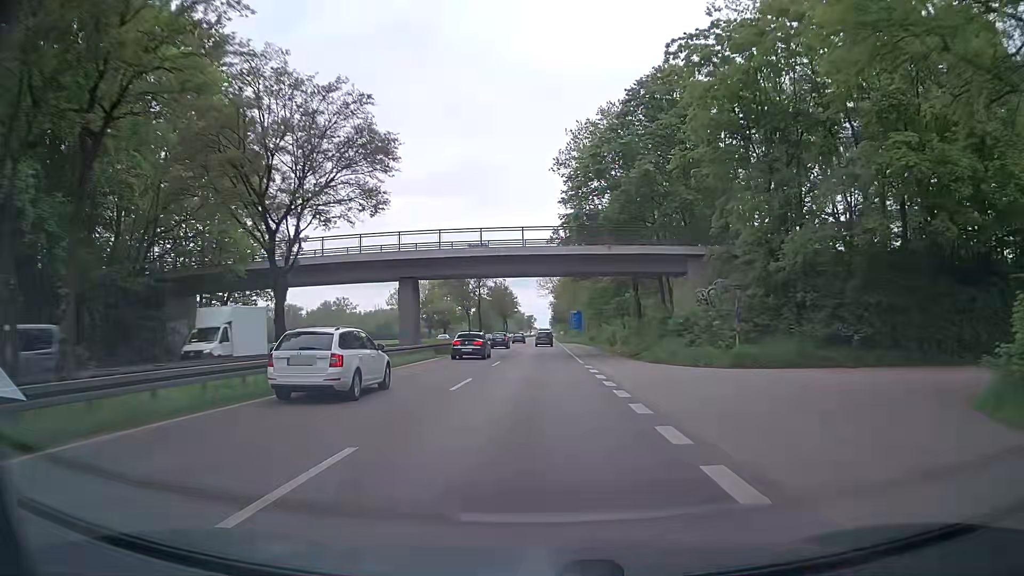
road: primary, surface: asphalt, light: Day
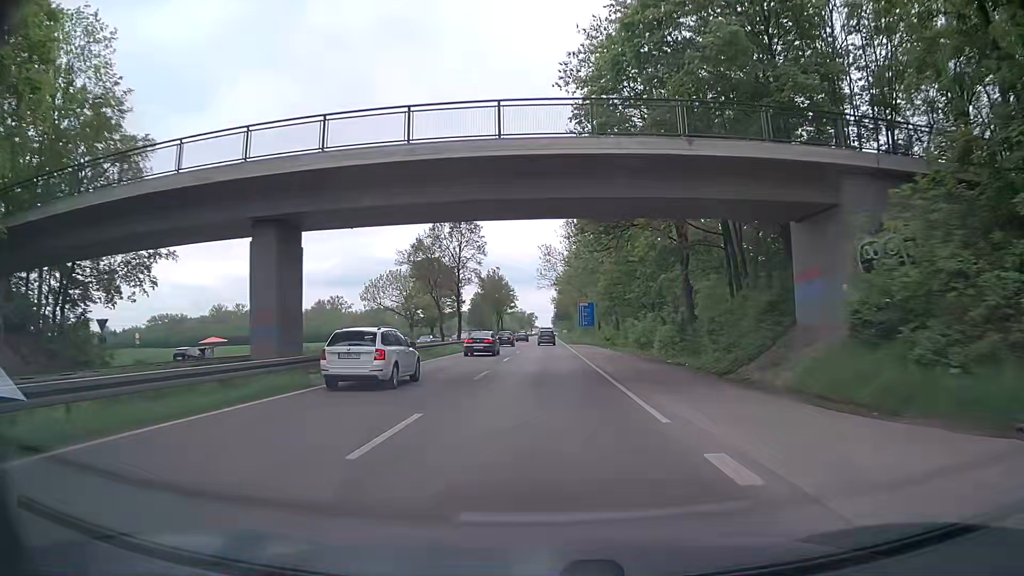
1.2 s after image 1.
(+0.1, +20.9) m; 0°
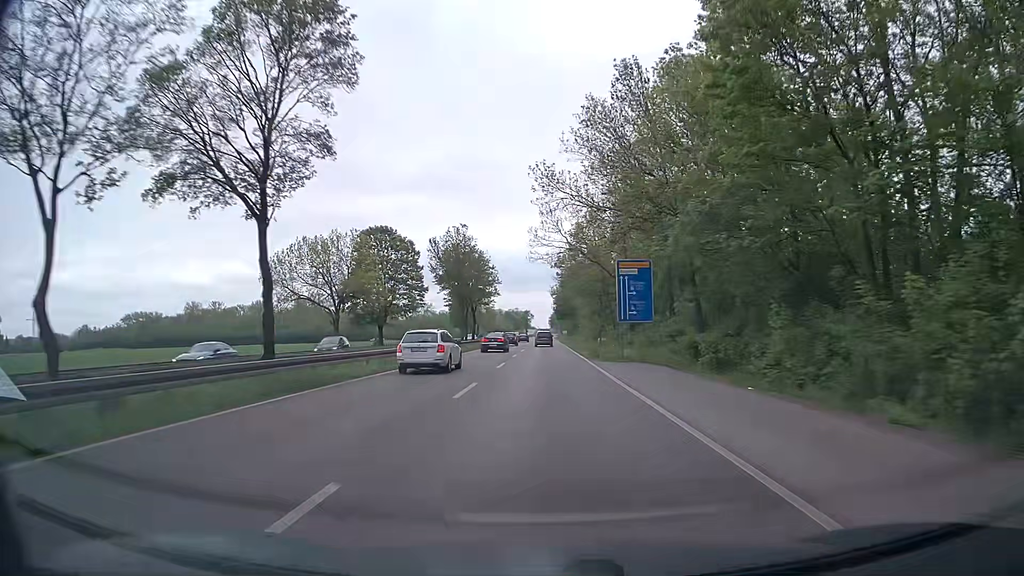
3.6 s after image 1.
(-0.1, +41.6) m; 0°
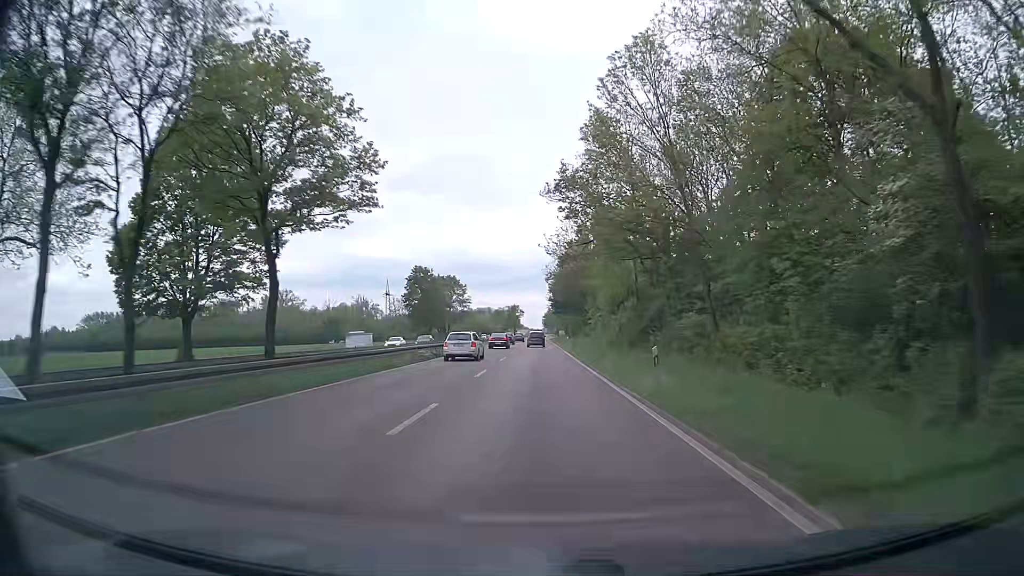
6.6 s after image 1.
(+0.1, +53.4) m; 0°
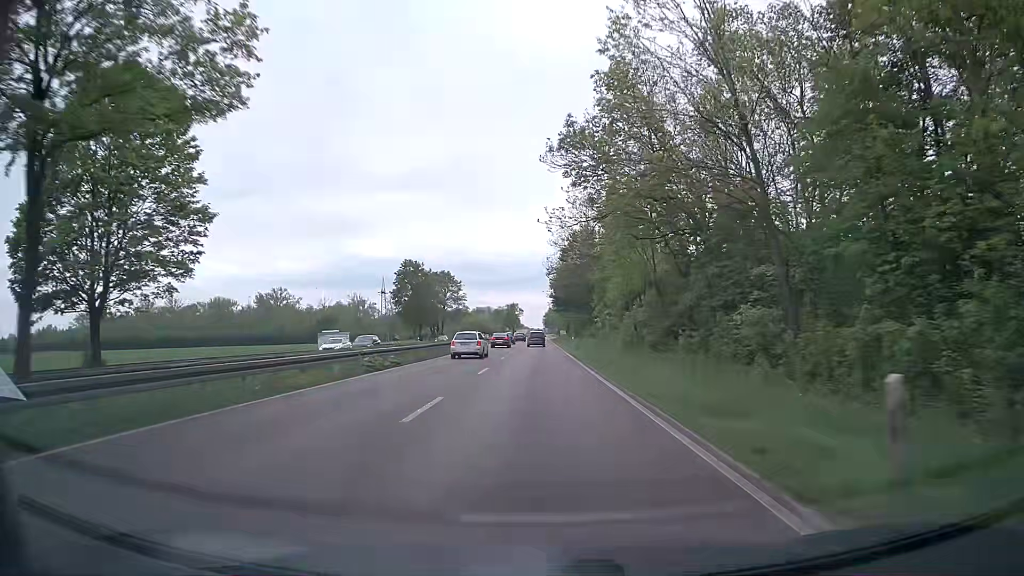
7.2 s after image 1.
(0.0, +11.0) m; 0°
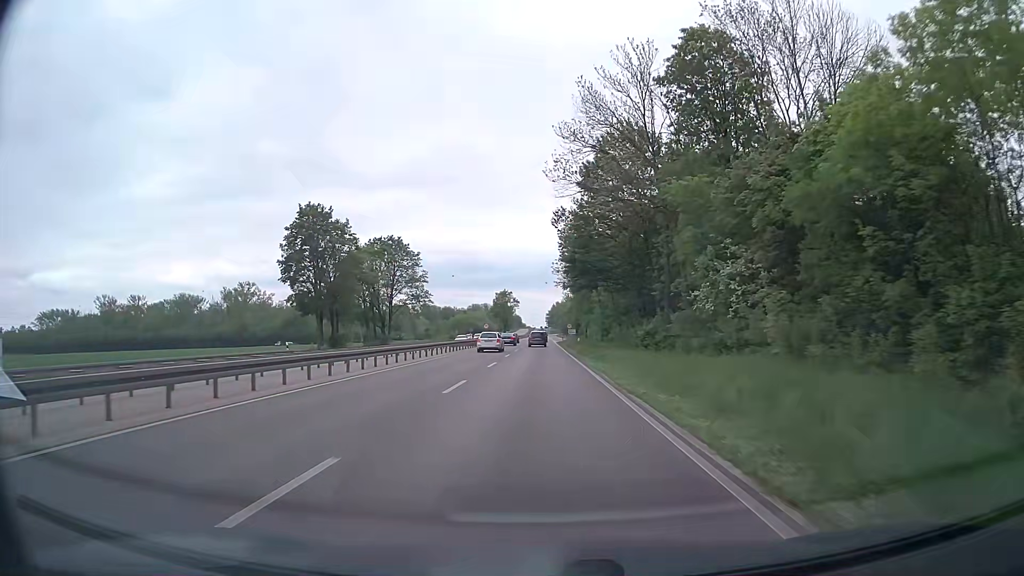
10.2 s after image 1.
(-0.6, +55.6) m; -1°
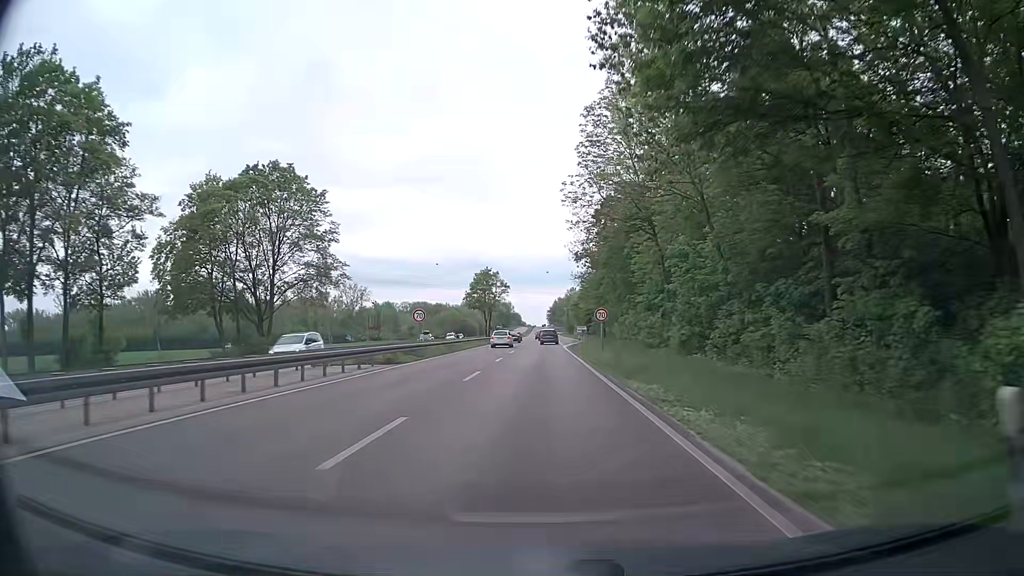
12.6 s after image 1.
(+0.1, +44.9) m; 0°
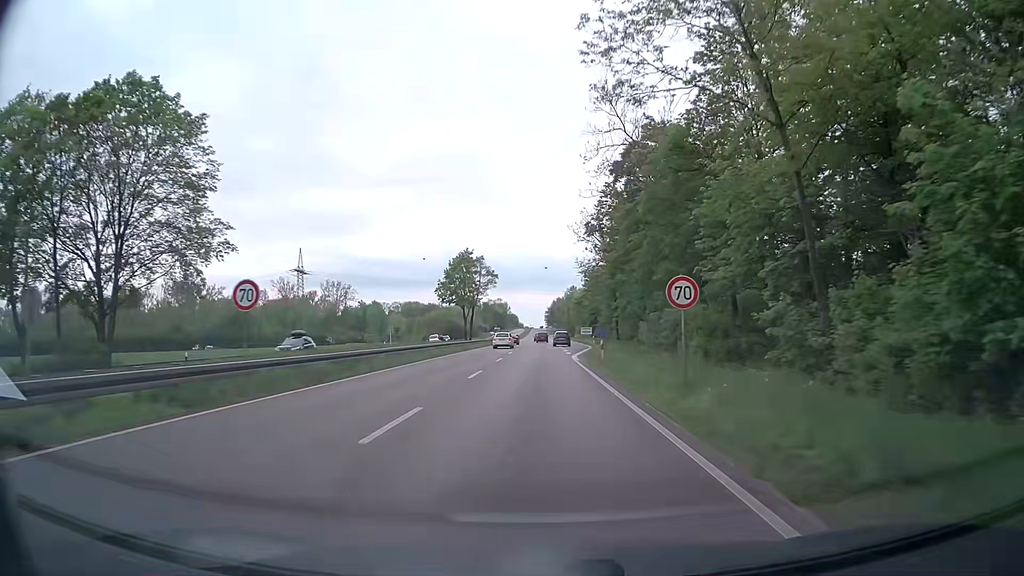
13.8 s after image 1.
(0.0, +22.5) m; 0°
(0, +10) (0, +20) (+1, +30) (+1, +40) (+2, +50) (+2, +60) (+3, +70) (+3, +80) (+4, +90) (+4, +100) m
